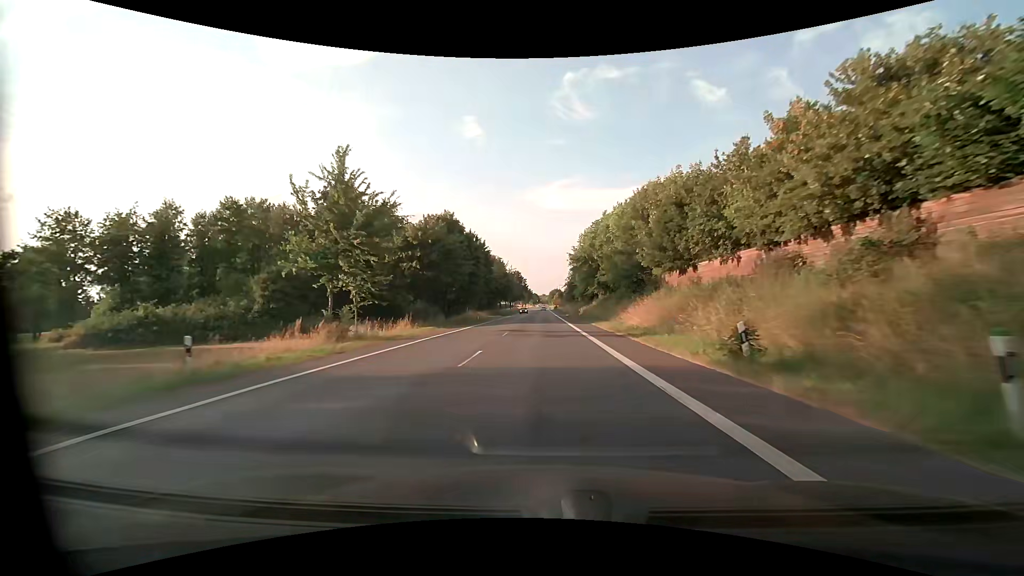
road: primary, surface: asphalt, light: Day
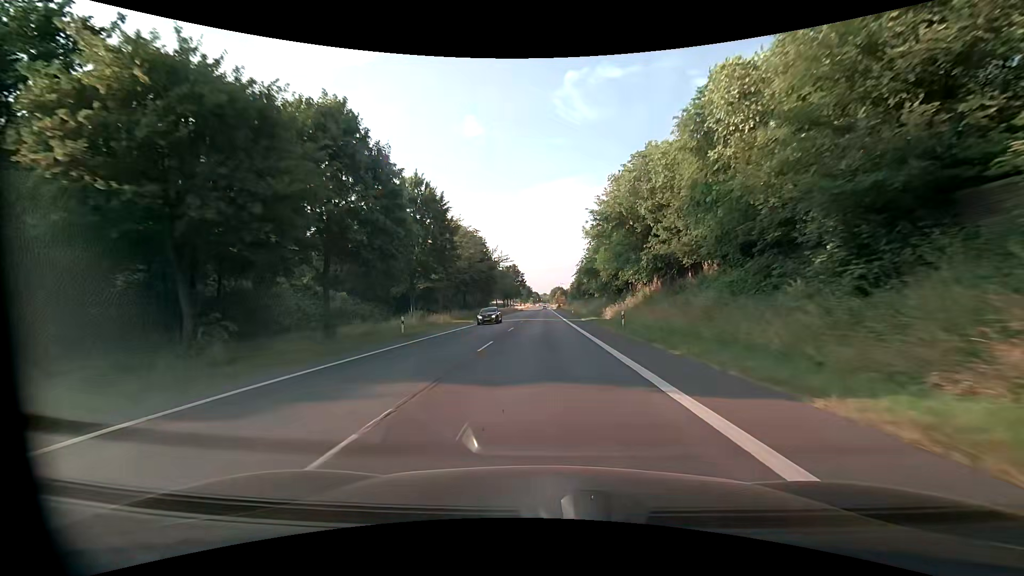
(0.0, +32.7) m; 0°
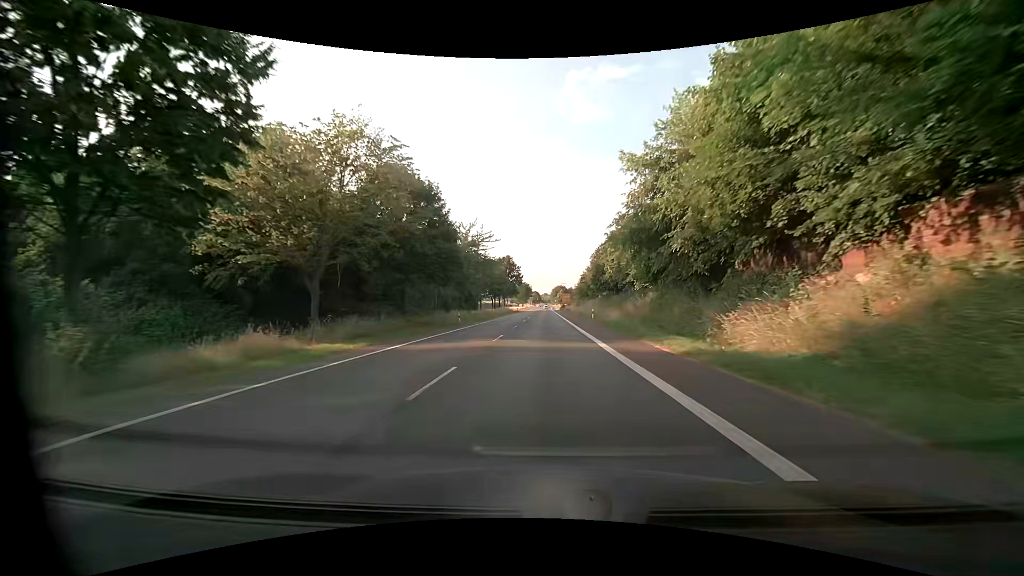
(-0.1, +32.2) m; 0°
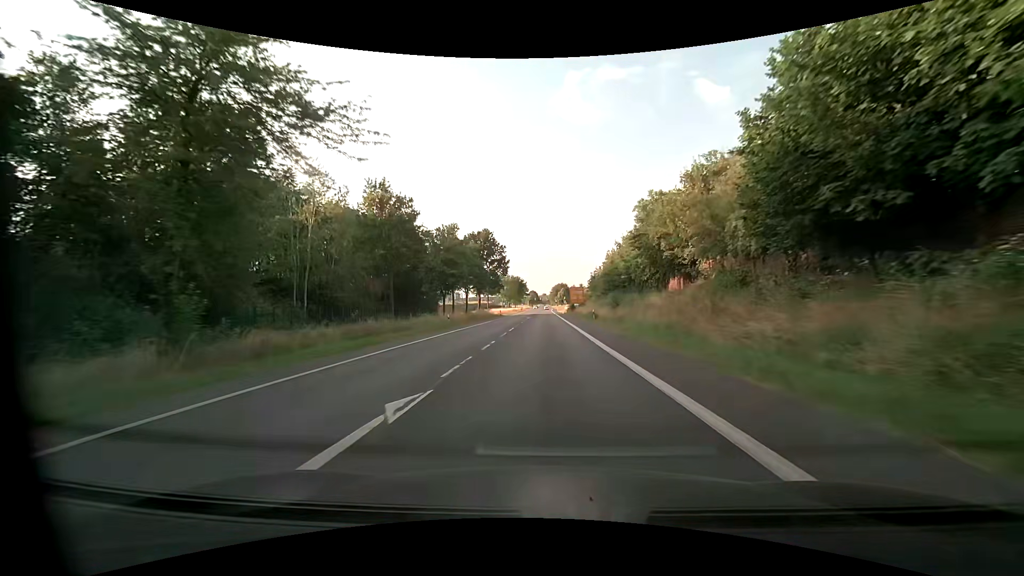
(+0.2, +53.5) m; 0°
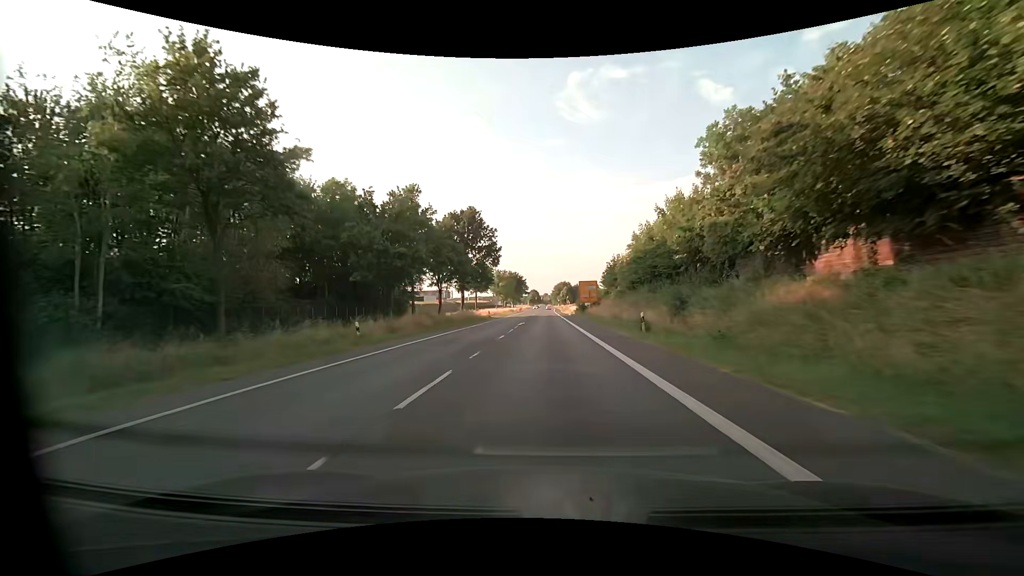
(0.0, +21.3) m; 0°
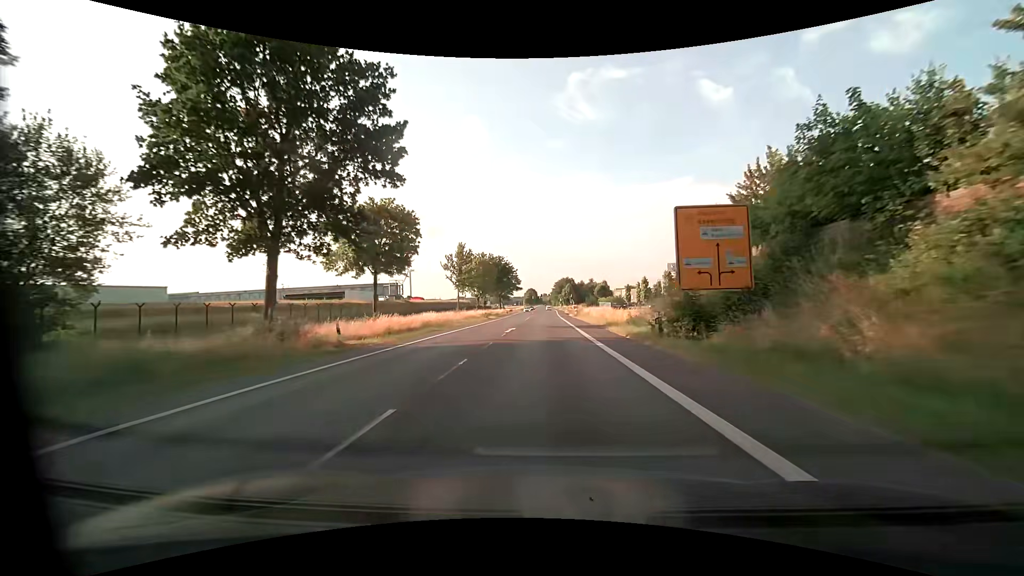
(-0.1, +52.5) m; 0°
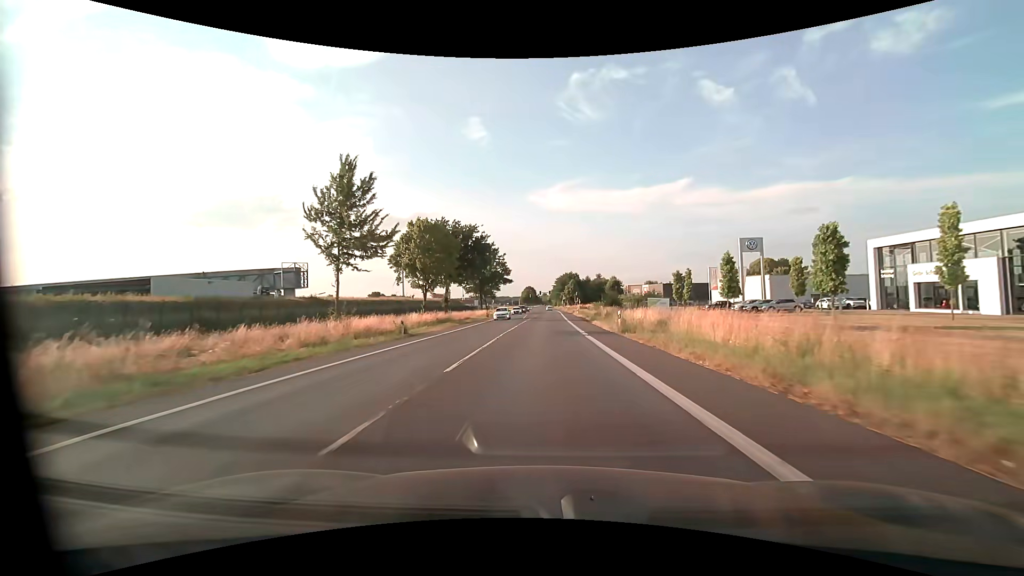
(+0.2, +40.6) m; 0°
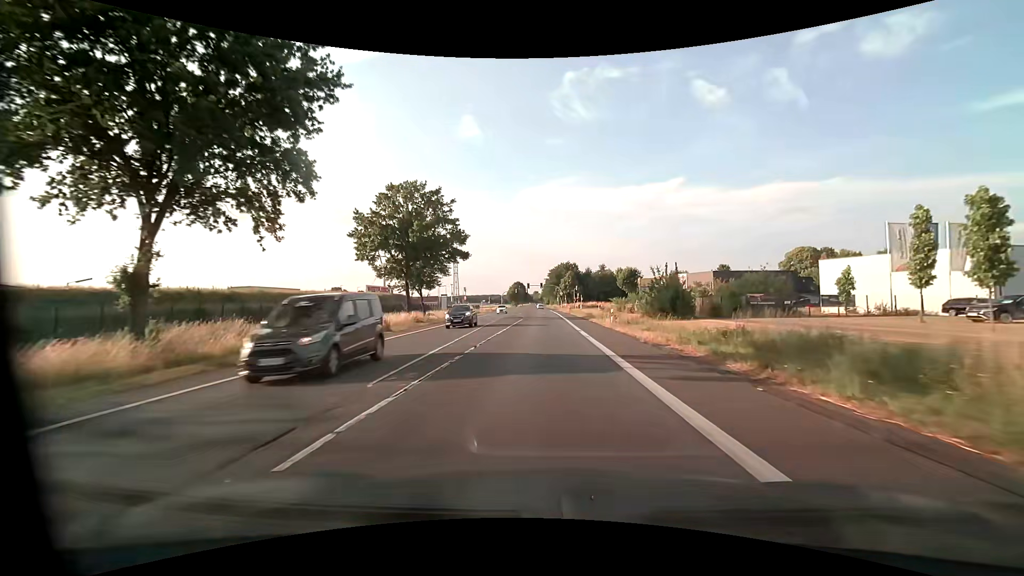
(+0.2, +47.8) m; +1°
(0, +10) (0, +20) (0, +30) (0, +40) (0, +50) (0, +60) (0, +70) (0, +80) (-1, +90) (-1, +100) m
